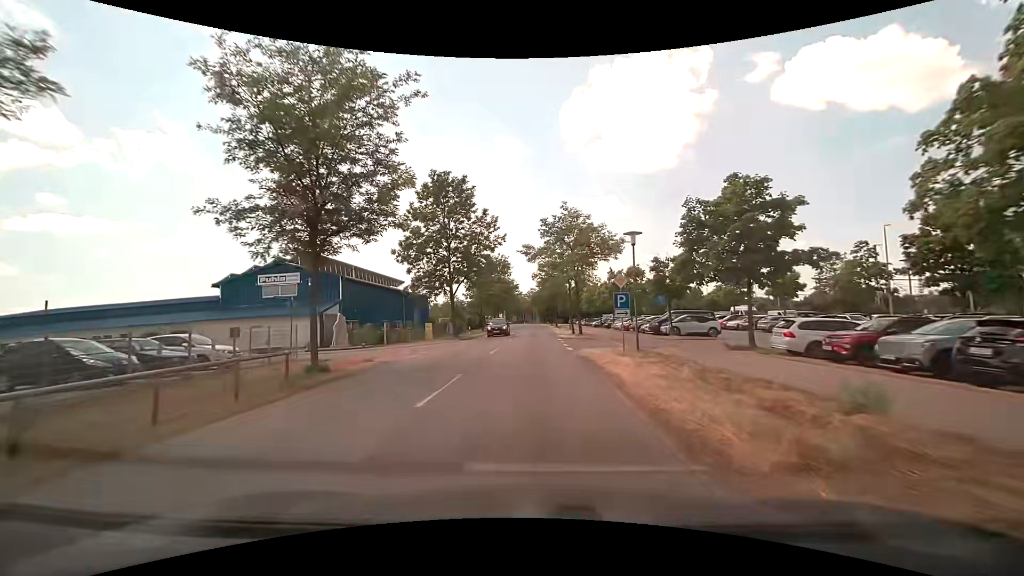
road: tertiary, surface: asphalt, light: Day
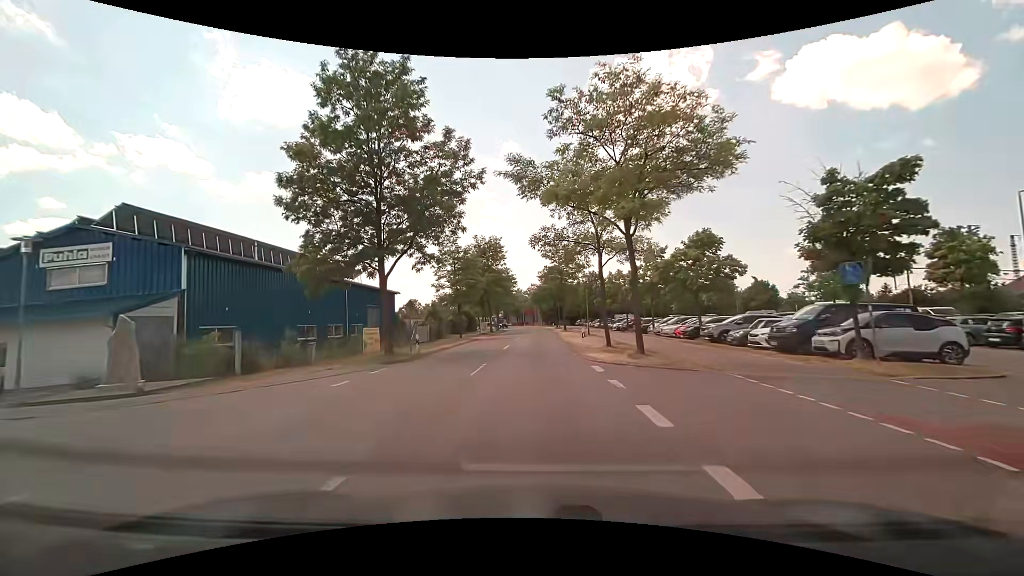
(0.0, +19.6) m; 0°
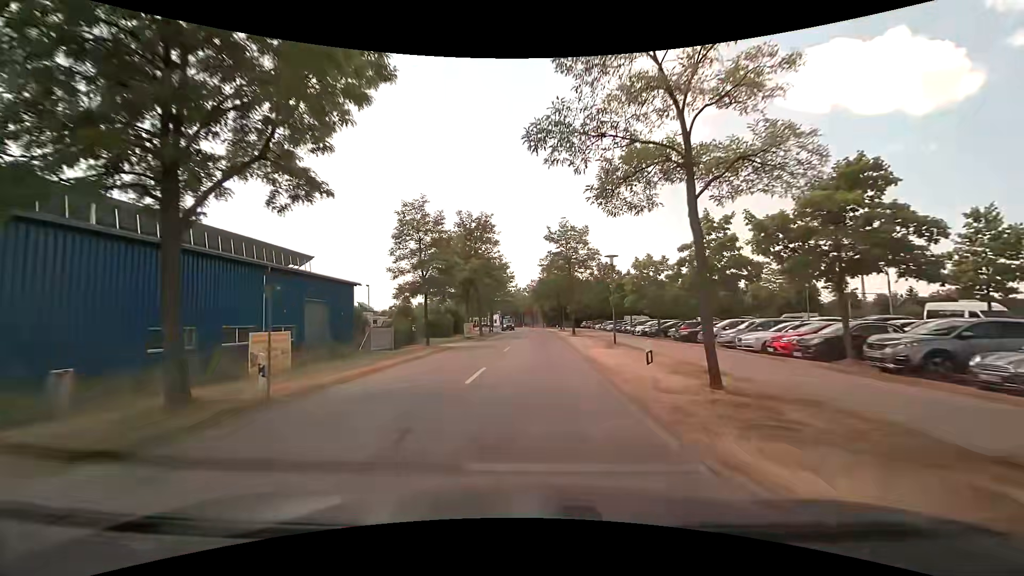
(-0.1, +13.4) m; 0°
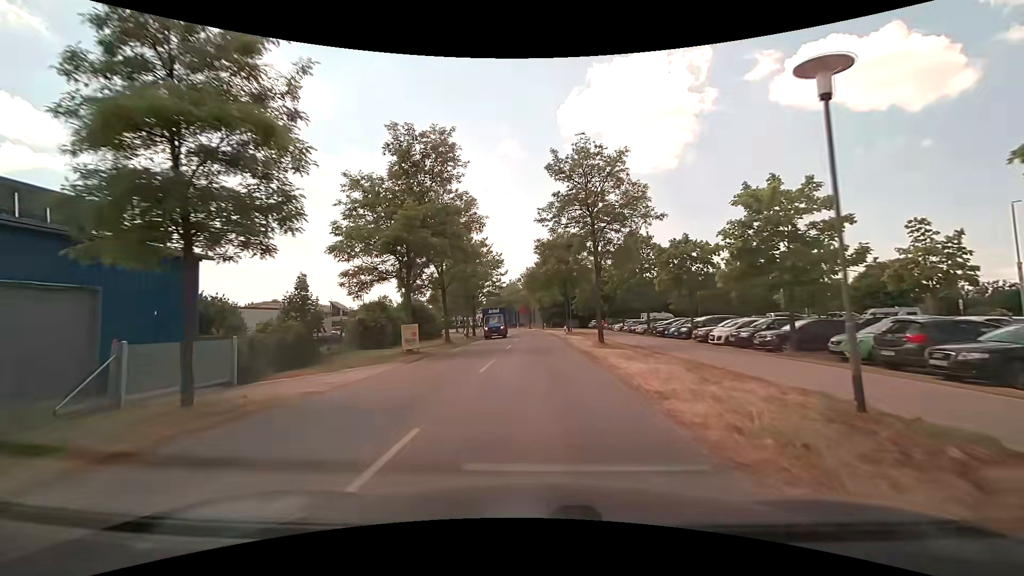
(0.0, +20.7) m; 0°
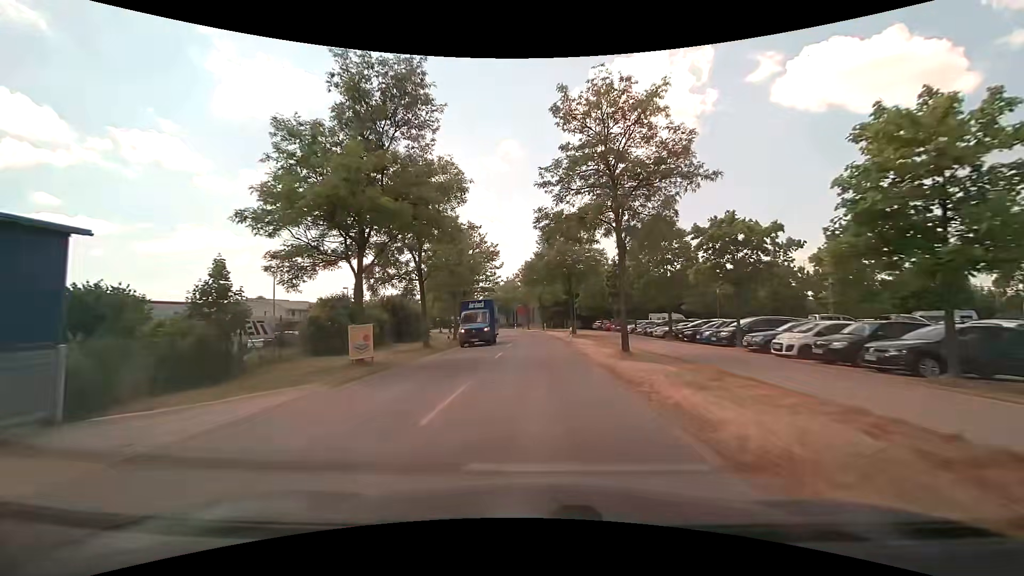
(0.0, +7.1) m; 0°
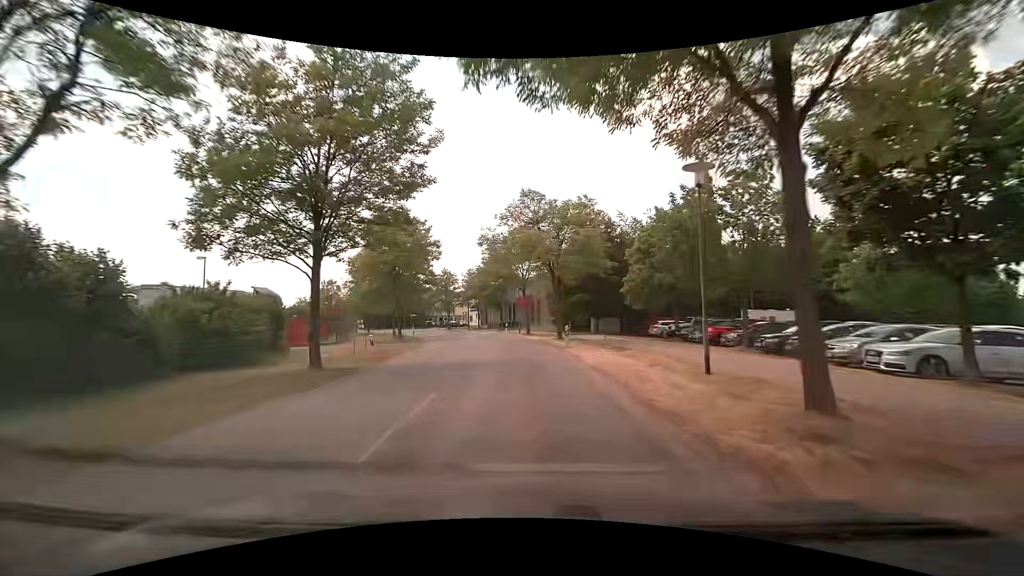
(0.0, +36.2) m; 0°
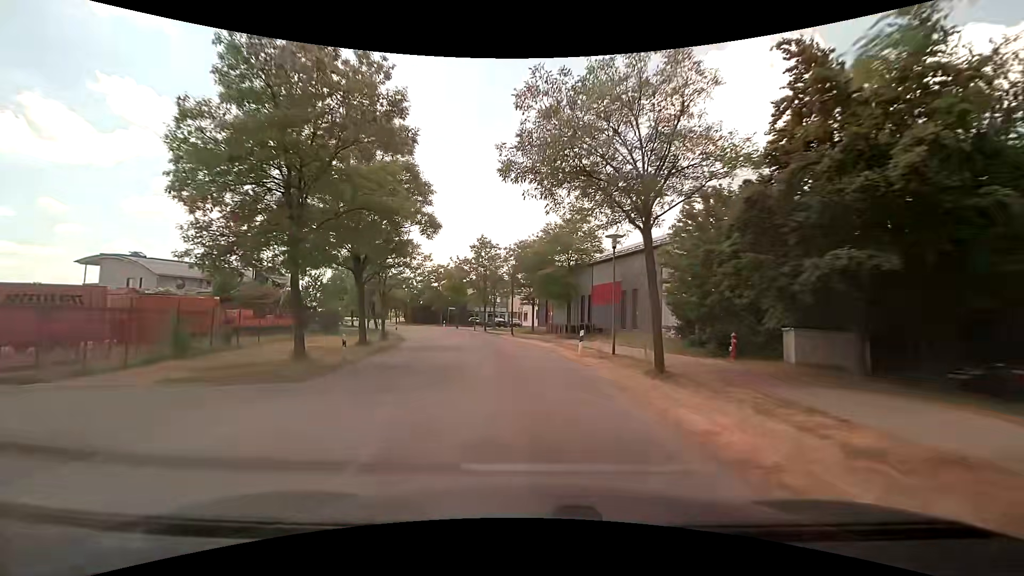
(-2.0, +28.5) m; -8°
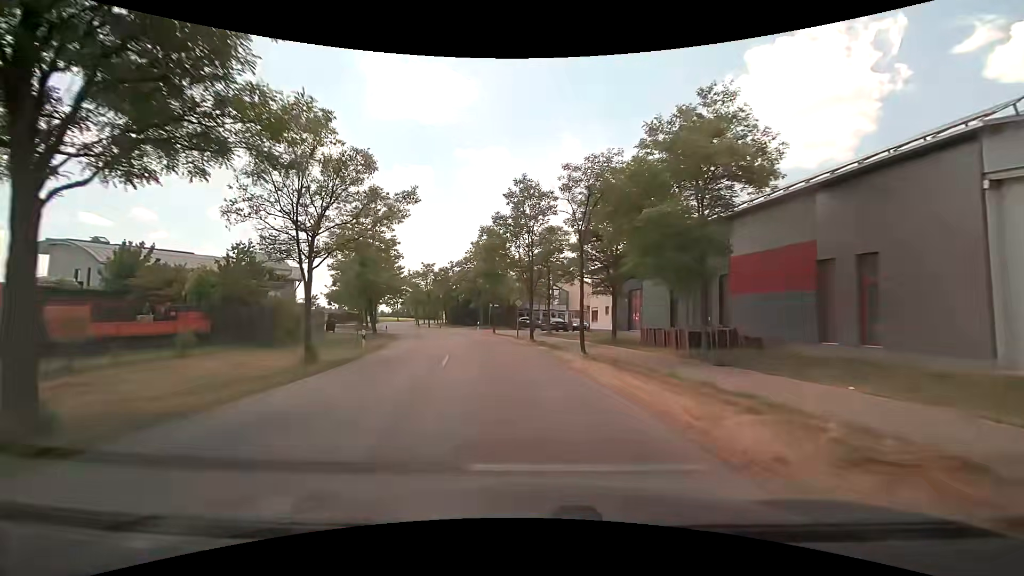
(-1.2, +21.0) m; -7°
(0, +10) (-1, +20) (-3, +30) (-6, +39) (-9, +49) (-12, +58) (-16, +68) (-19, +77) (-23, +87) (-26, +96) m
